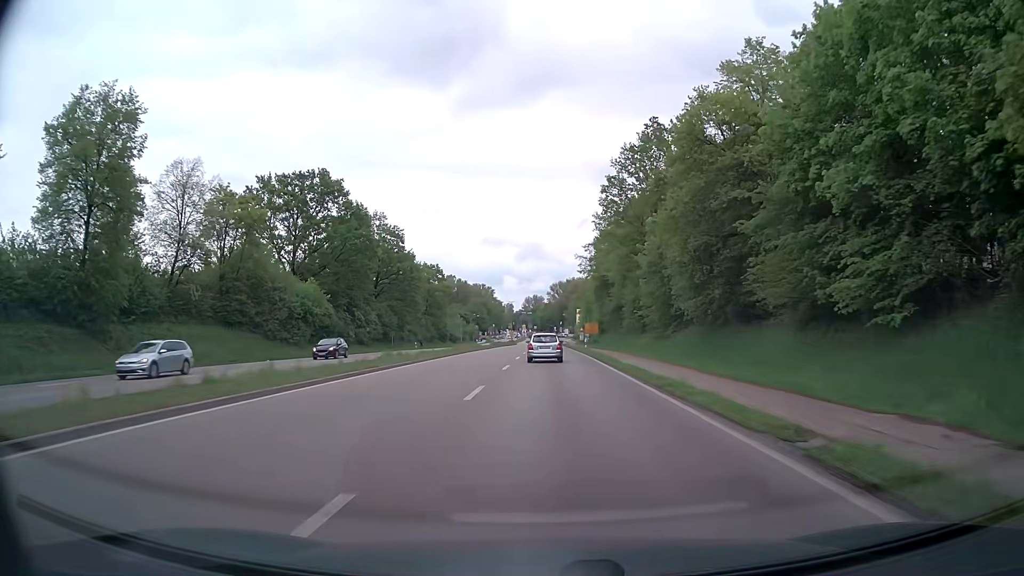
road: primary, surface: asphalt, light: Day
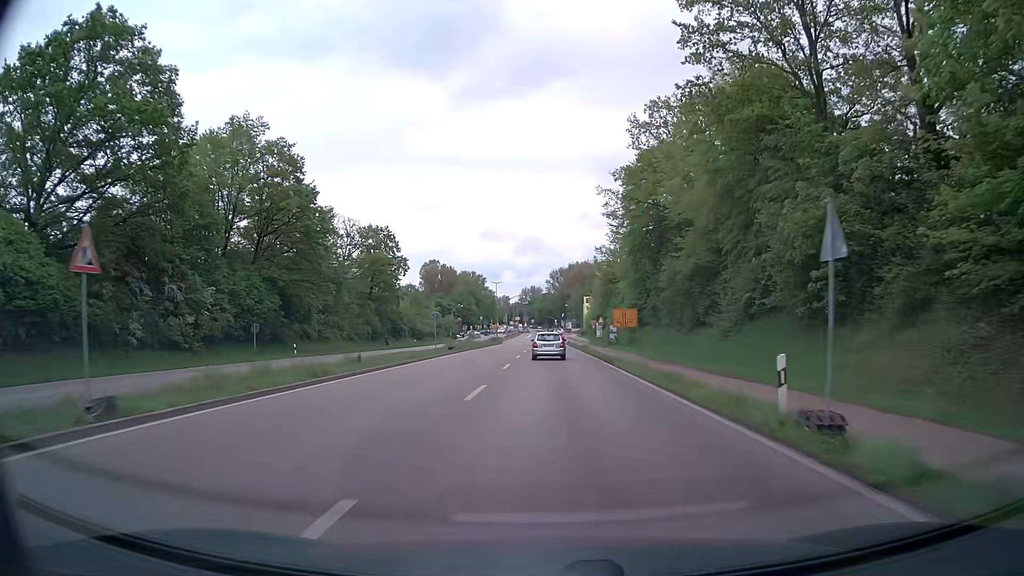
(+0.2, +48.0) m; +1°
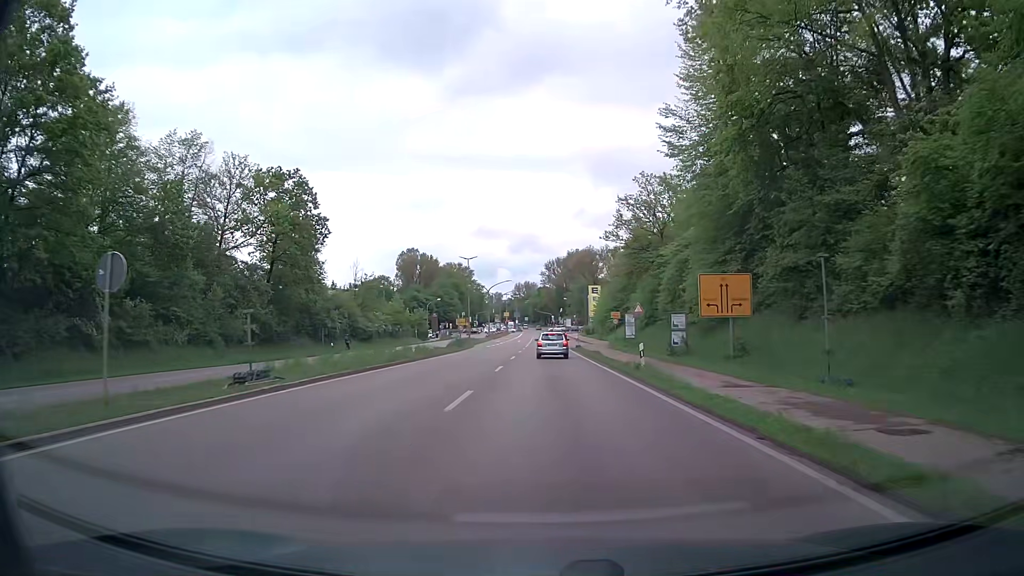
(-0.2, +37.6) m; 0°
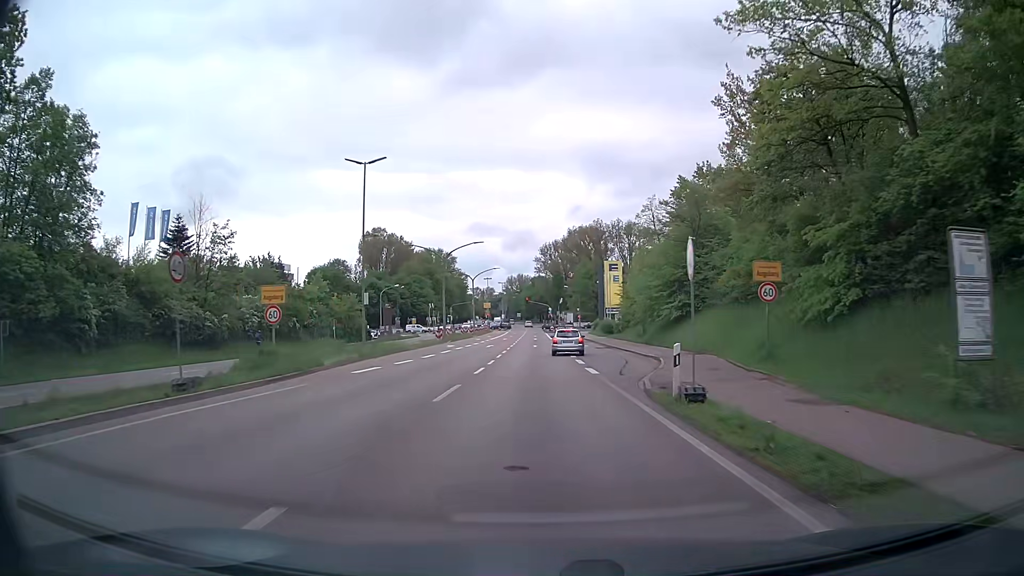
(-0.2, +46.4) m; 0°
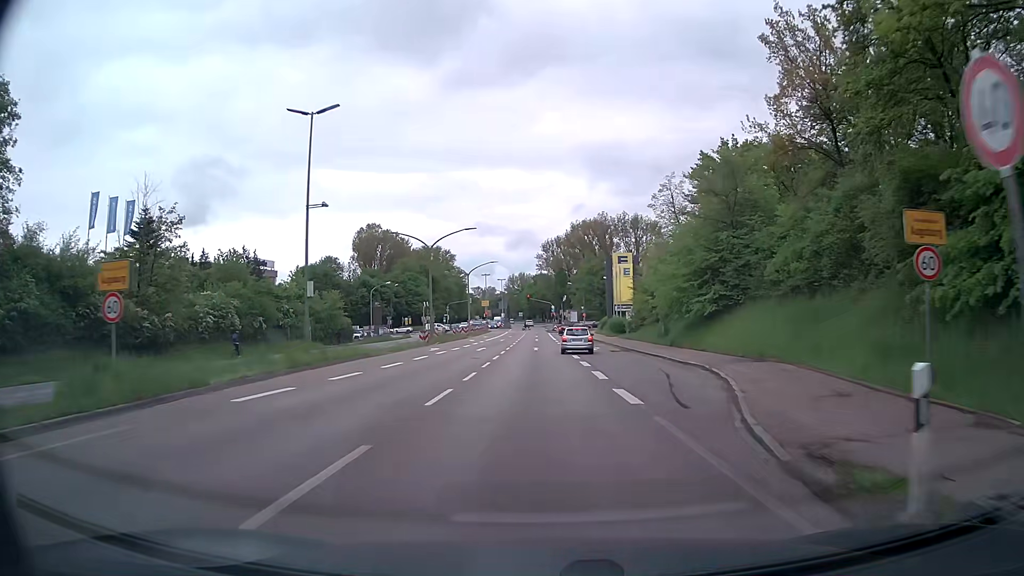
(0.0, +9.0) m; 0°
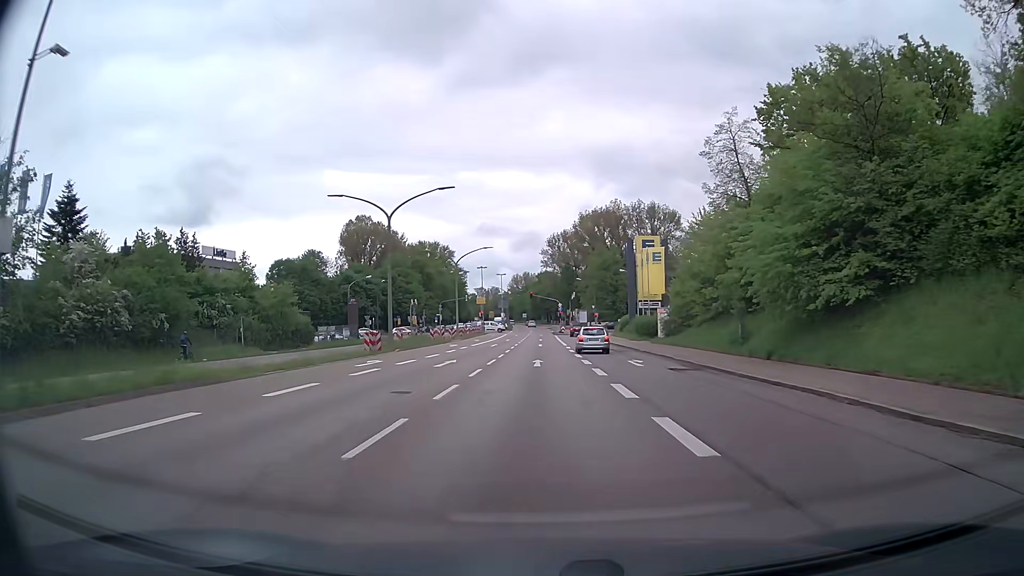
(-0.1, +17.3) m; -1°
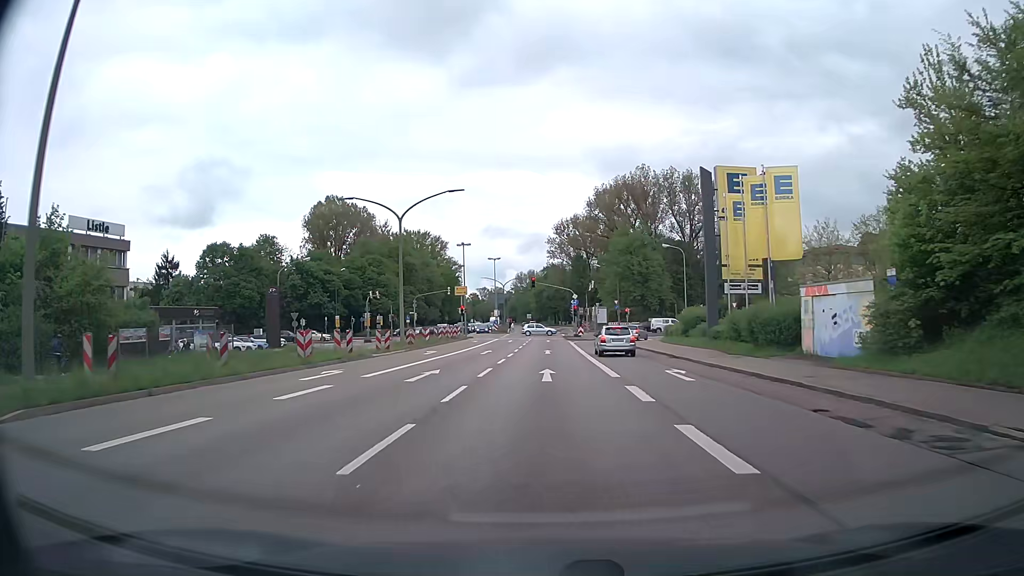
(-0.1, +31.0) m; 0°
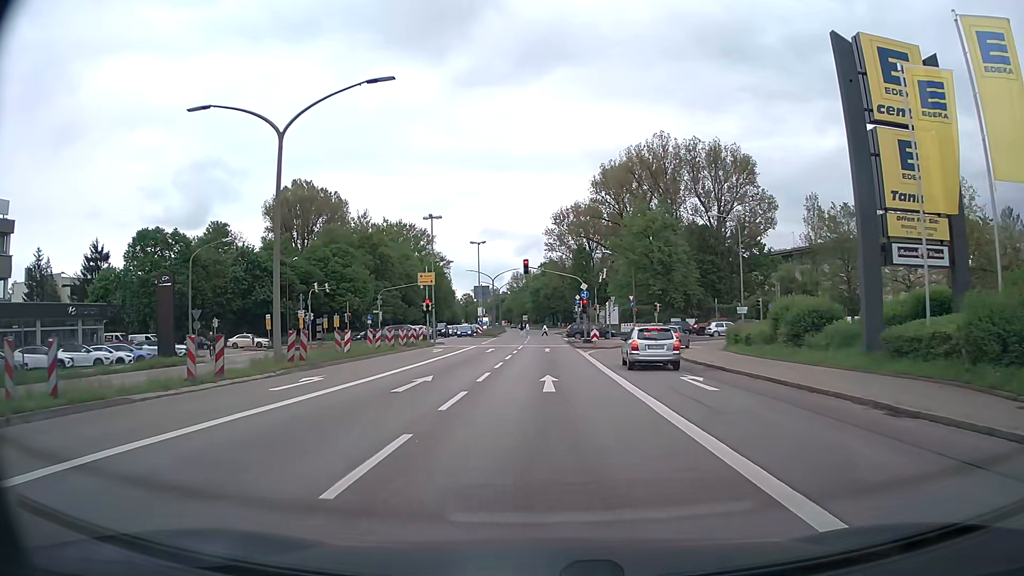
(0.0, +19.6) m; 0°
(0, +10) (0, +20) (0, +30) (0, +40) (0, +50) (0, +60) (0, +70) (0, +80) (0, +90) (-1, +100) m
